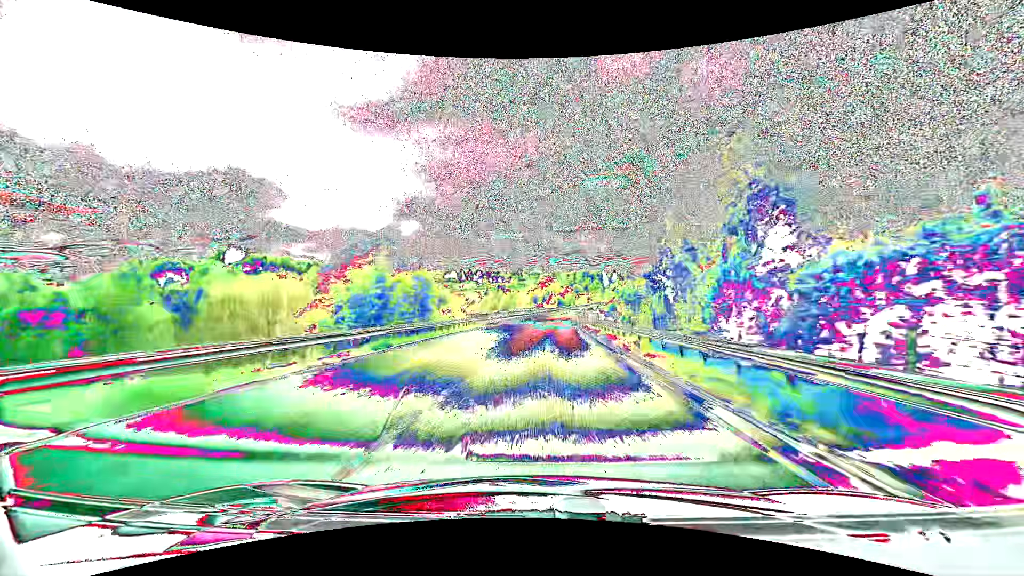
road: primary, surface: asphalt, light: Day
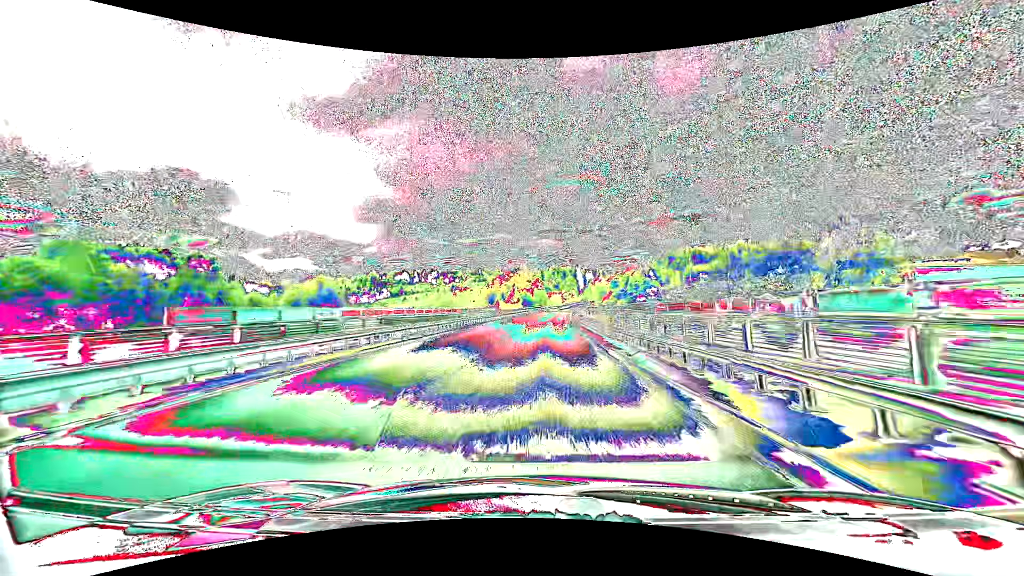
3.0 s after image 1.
(+2.8, +77.6) m; +4°
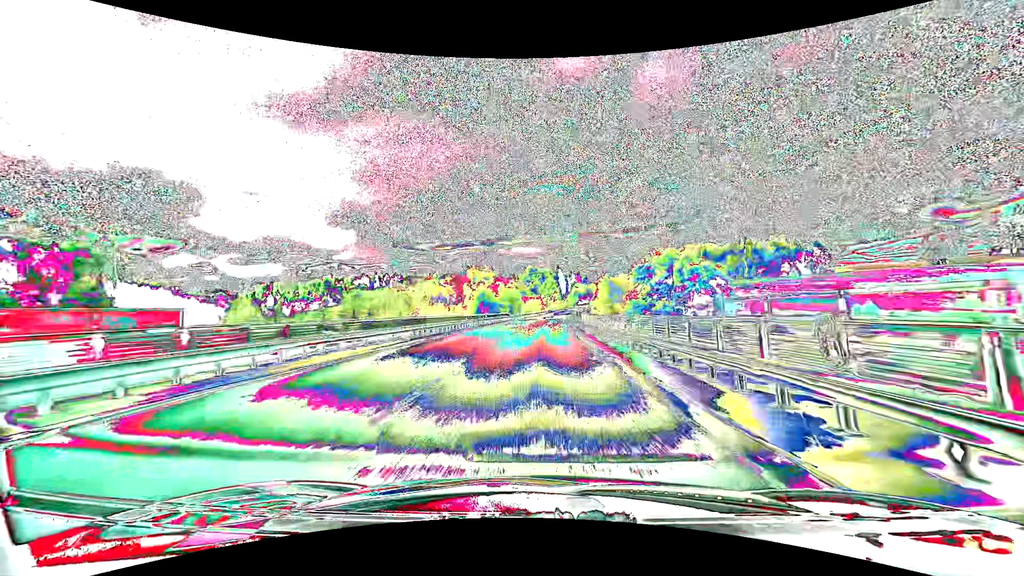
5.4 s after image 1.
(+1.4, +61.3) m; +3°
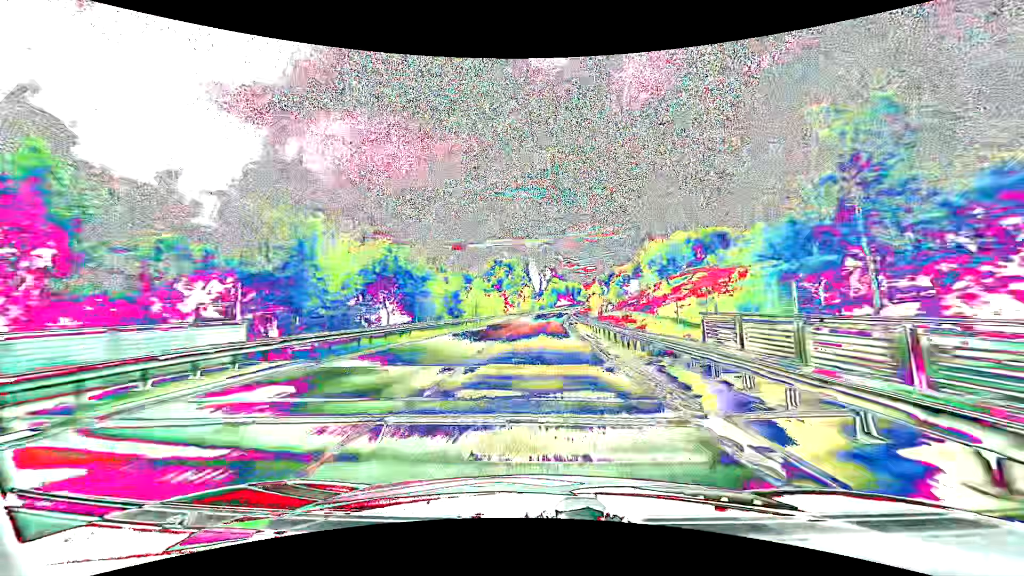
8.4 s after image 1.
(+2.2, +75.3) m; +3°
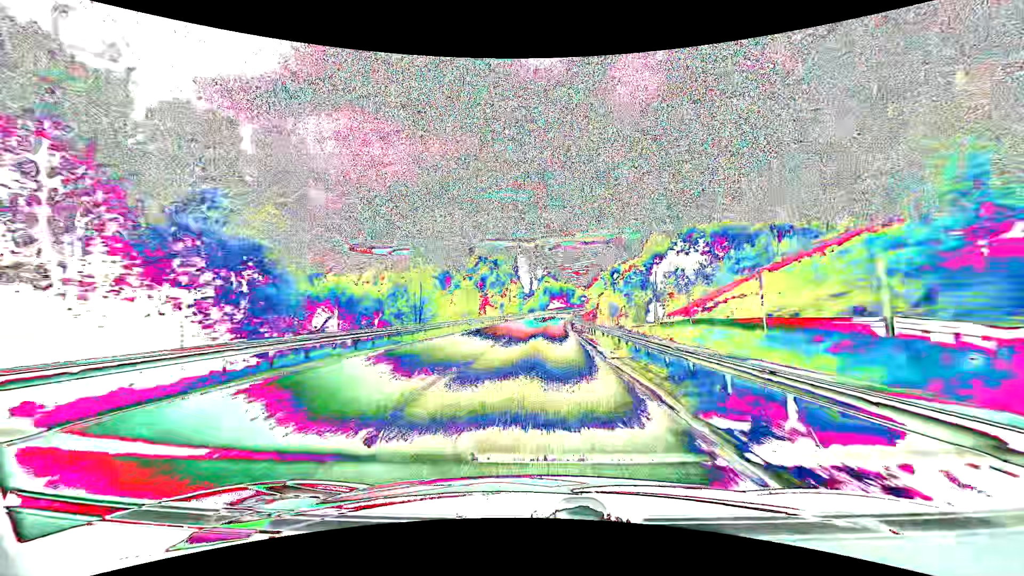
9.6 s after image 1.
(+0.4, +29.7) m; +1°
(0, +10) (0, +20) (0, +30) (0, +40) (+1, +50) (+1, +60) (+1, +70) (+2, +80) (+3, +90) (+3, +100) m
